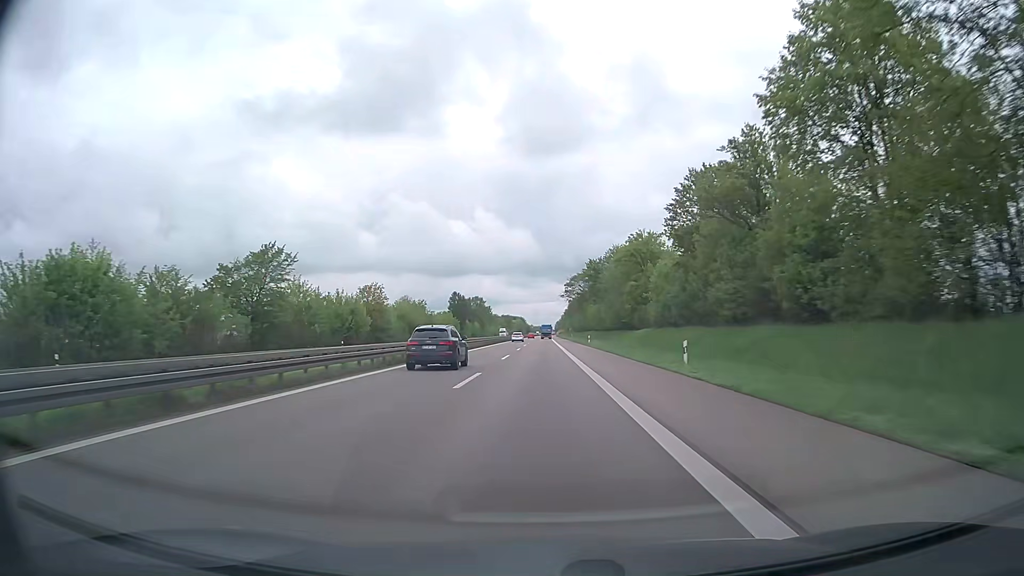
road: trunk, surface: asphalt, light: Day
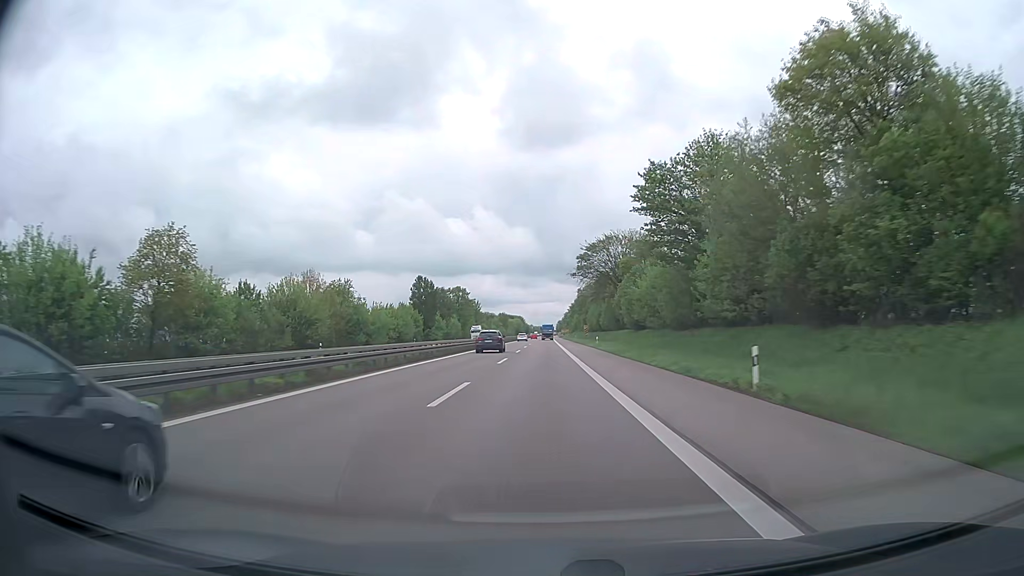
(-0.3, +58.1) m; 0°
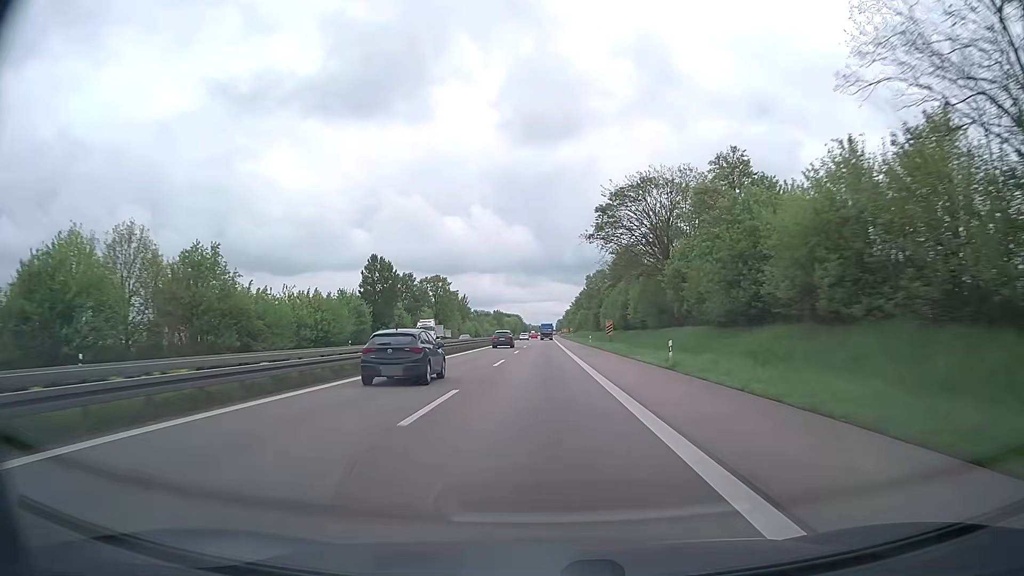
(0.0, +38.8) m; 0°
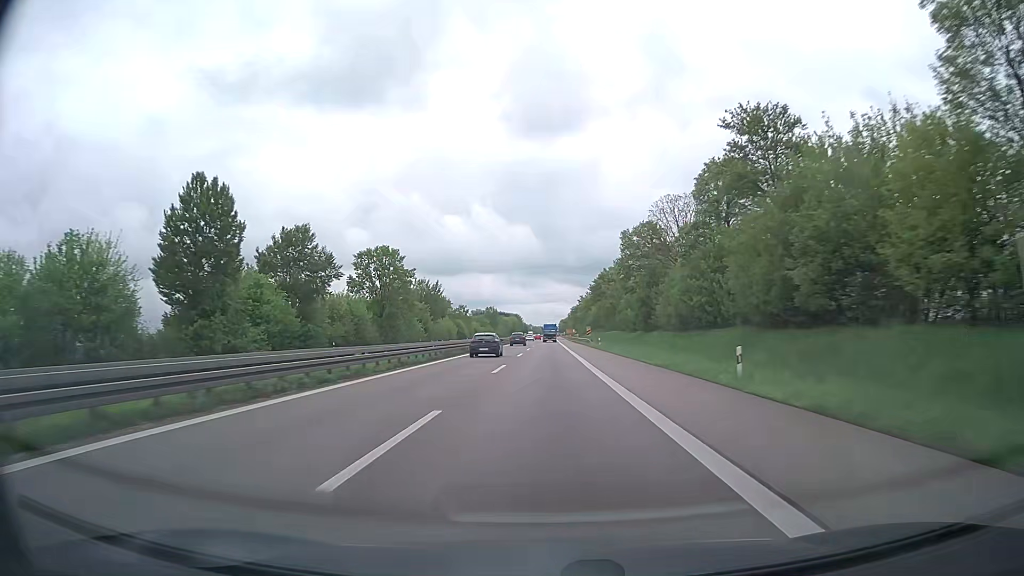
(-0.1, +58.2) m; 0°
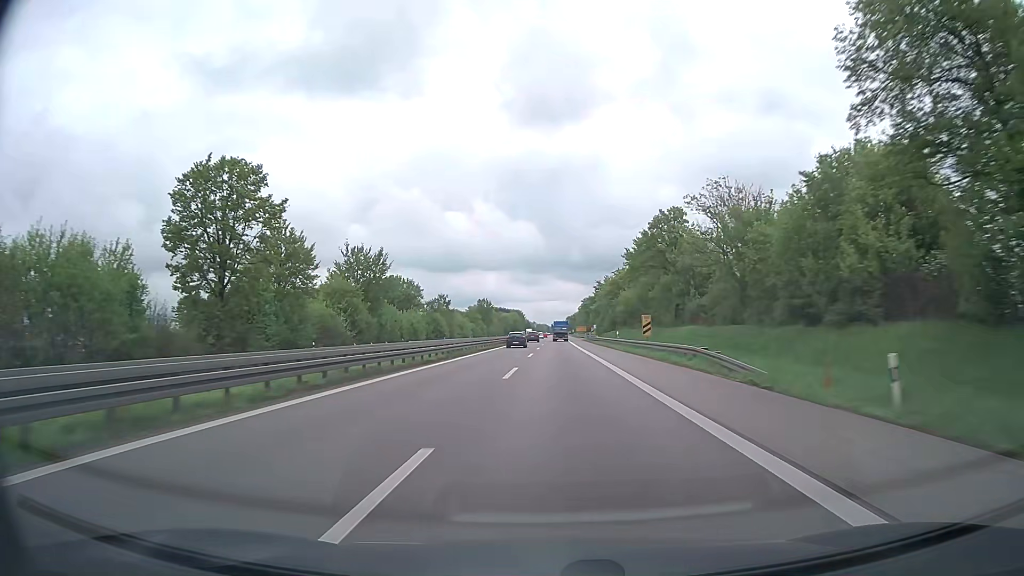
(-0.1, +58.2) m; 0°
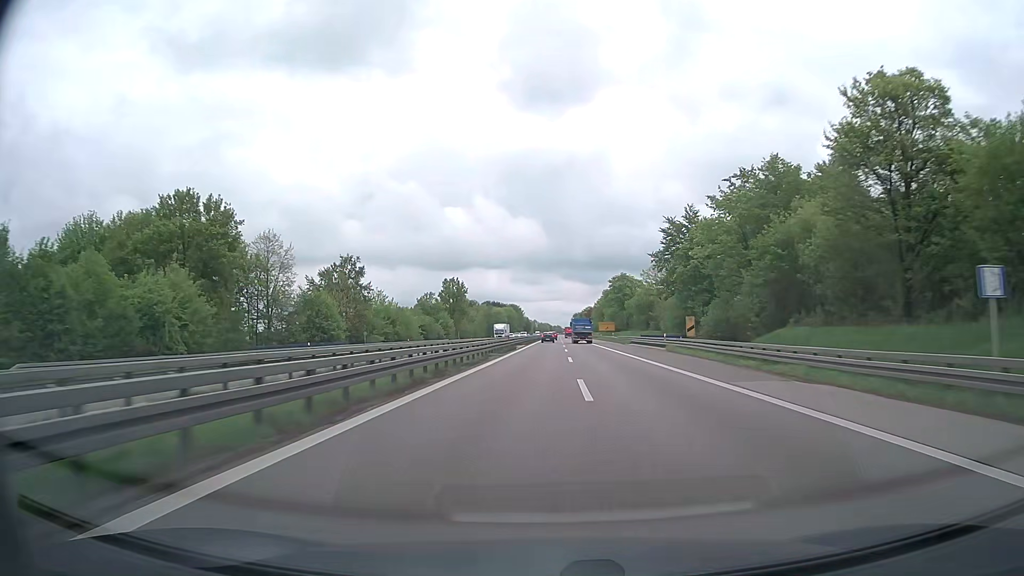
(-0.6, +96.7) m; 0°
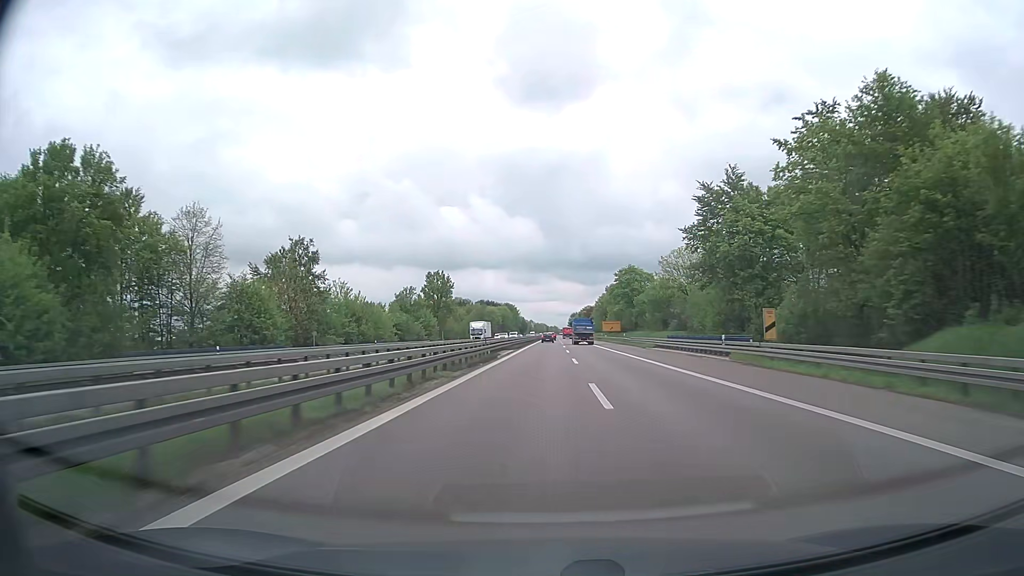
(+0.1, +19.3) m; 0°
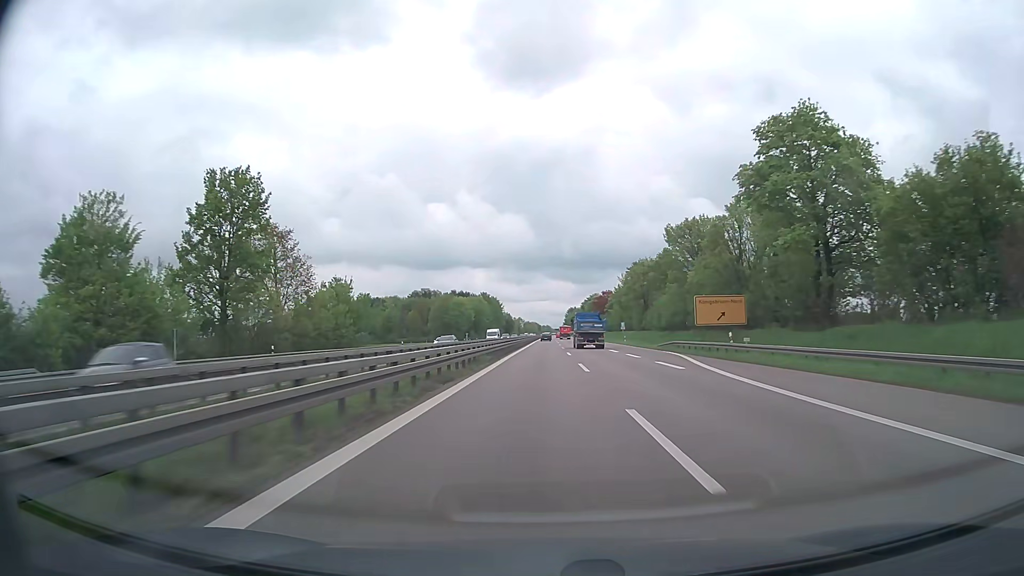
(+1.3, +96.7) m; +1°
(0, +10) (0, +20) (0, +30) (0, +40) (0, +50) (0, +60) (0, +70) (0, +80) (0, +90) (0, +100) m
